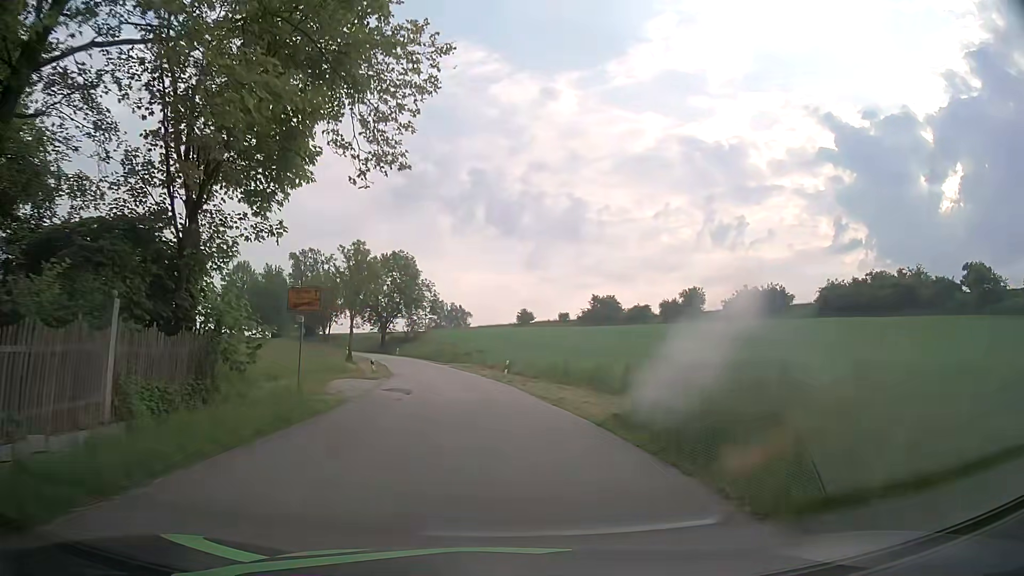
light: Day
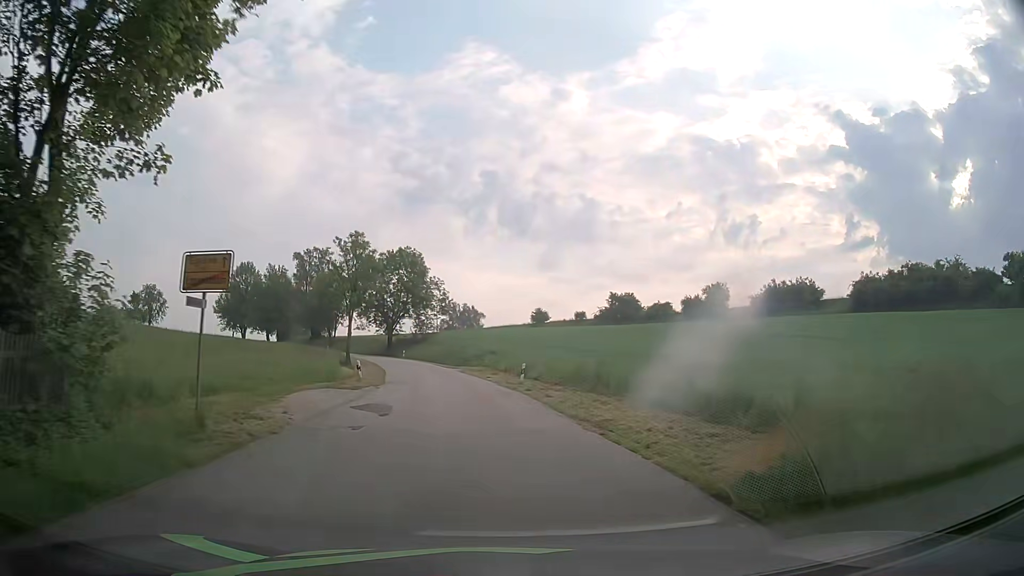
(-0.1, +6.9) m; -1°
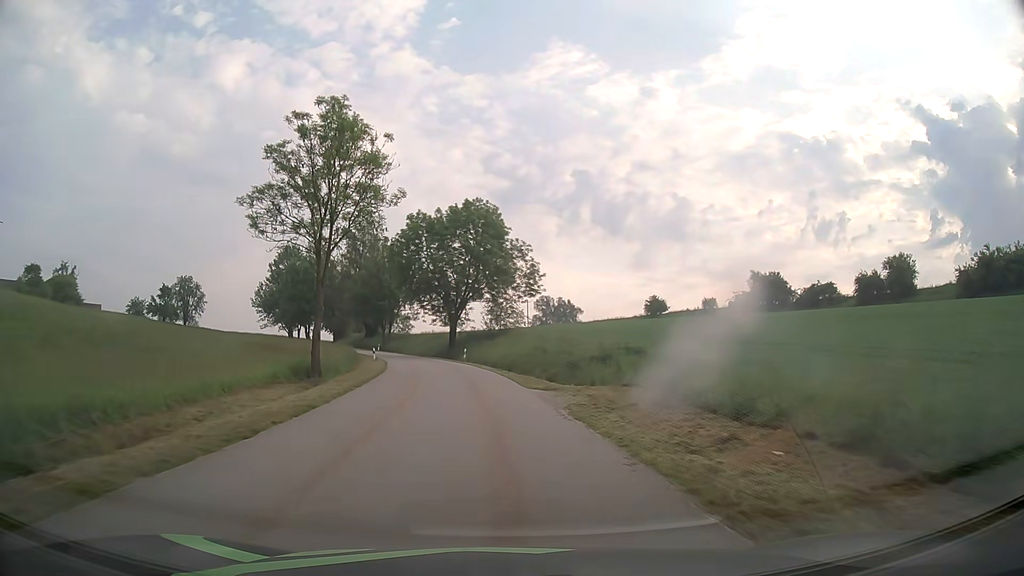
(-2.6, +34.9) m; -8°
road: tertiary
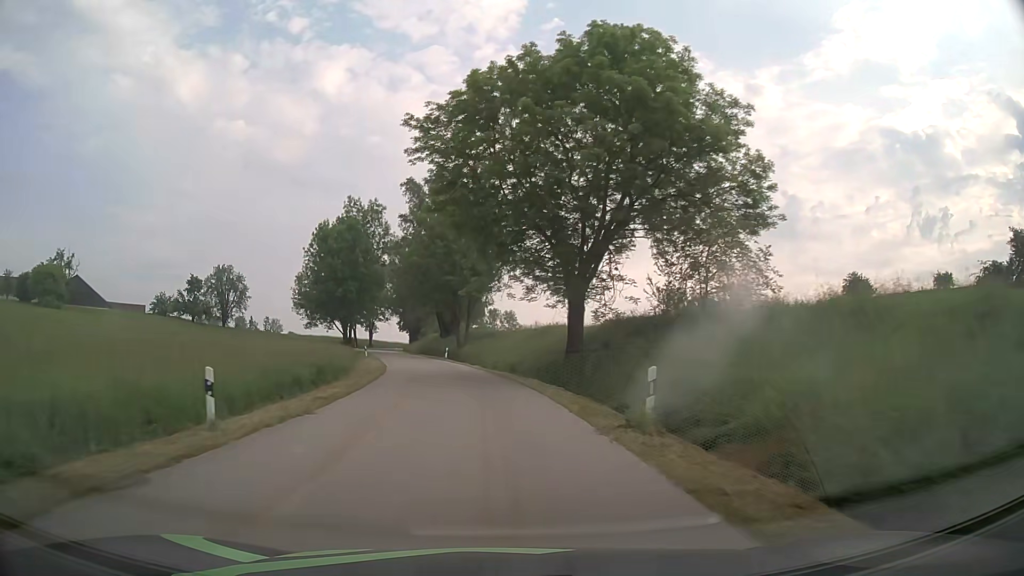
(-3.2, +41.9) m; -9°
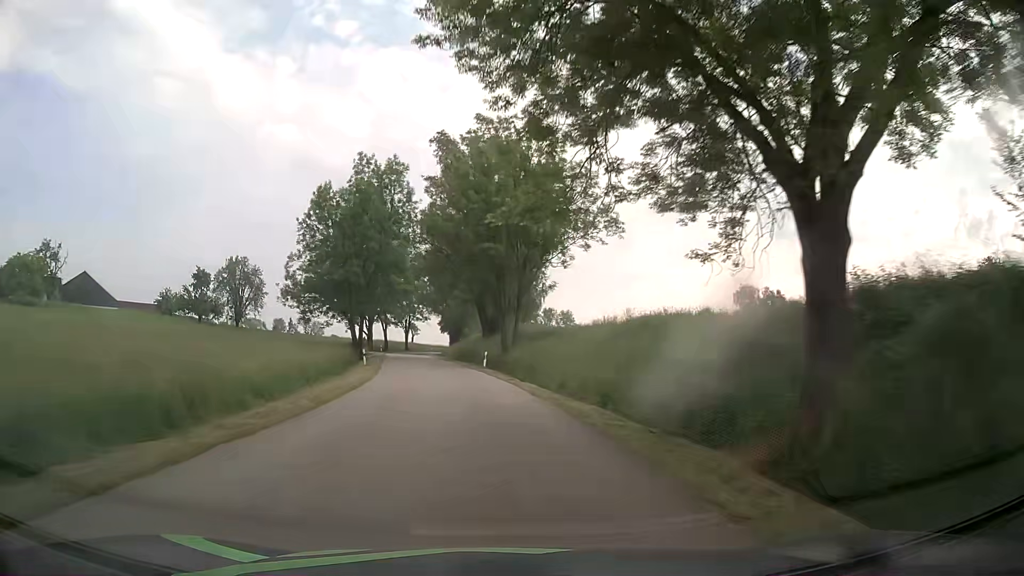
(-0.9, +20.4) m; -5°
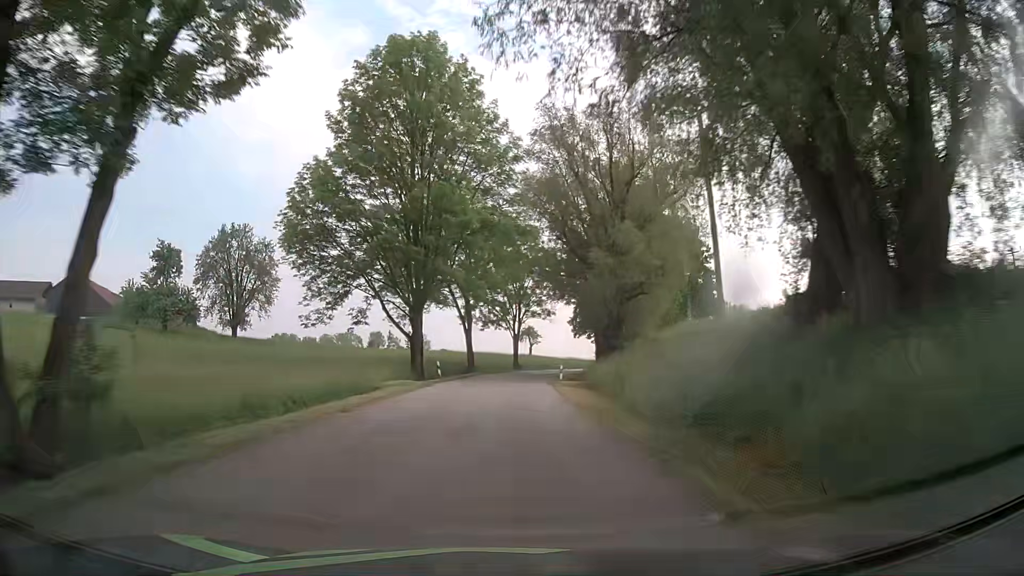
(-5.7, +53.0) m; -11°
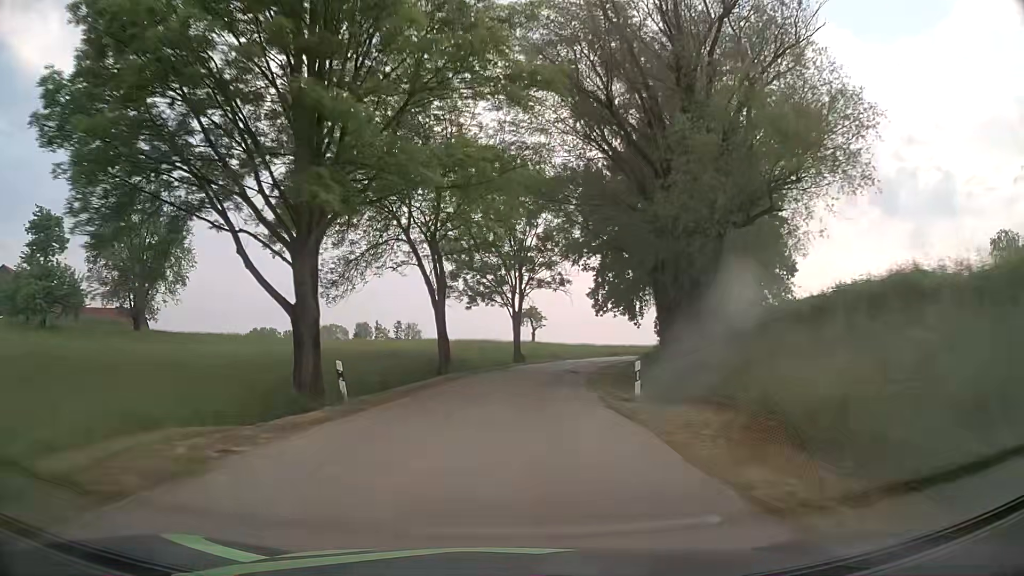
(-0.1, +22.6) m; 0°
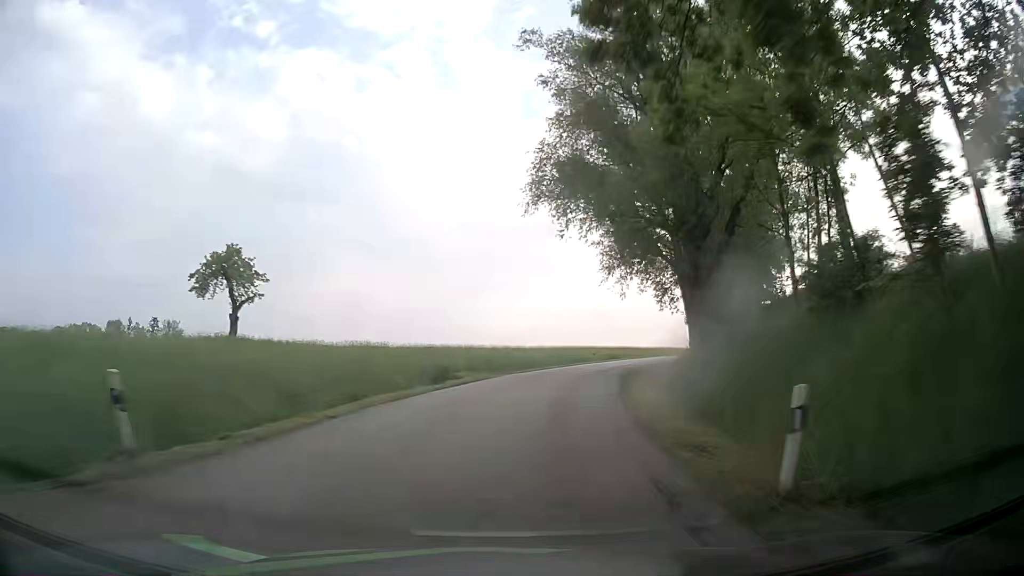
(+7.5, +57.8) m; +17°
(0, +10) (+1, +20) (+3, +30) (+5, +39) (+9, +49) (+13, +58) (+17, +67) (+23, +75) (+28, +84) (+33, +93) m
